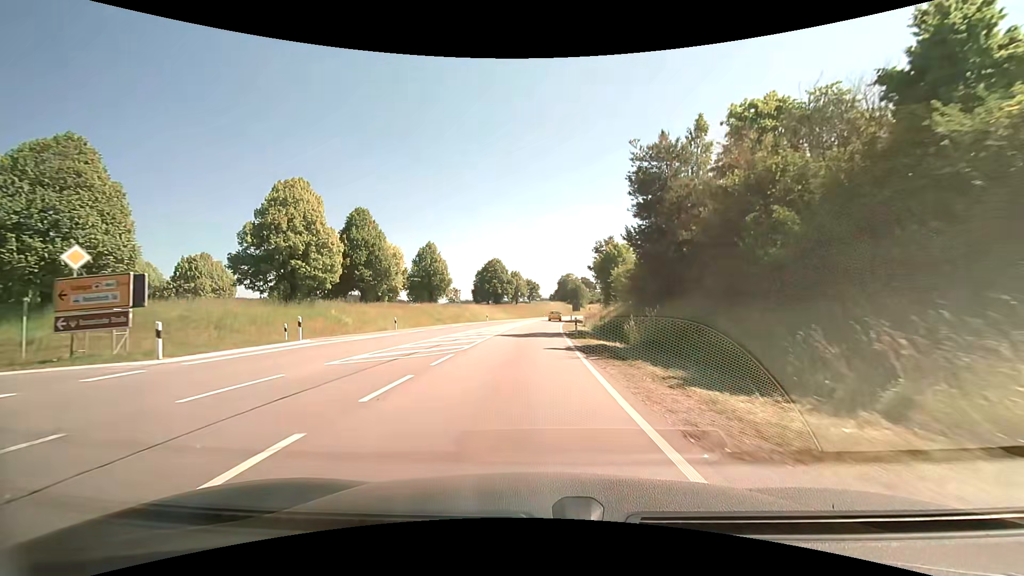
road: primary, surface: asphalt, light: Day
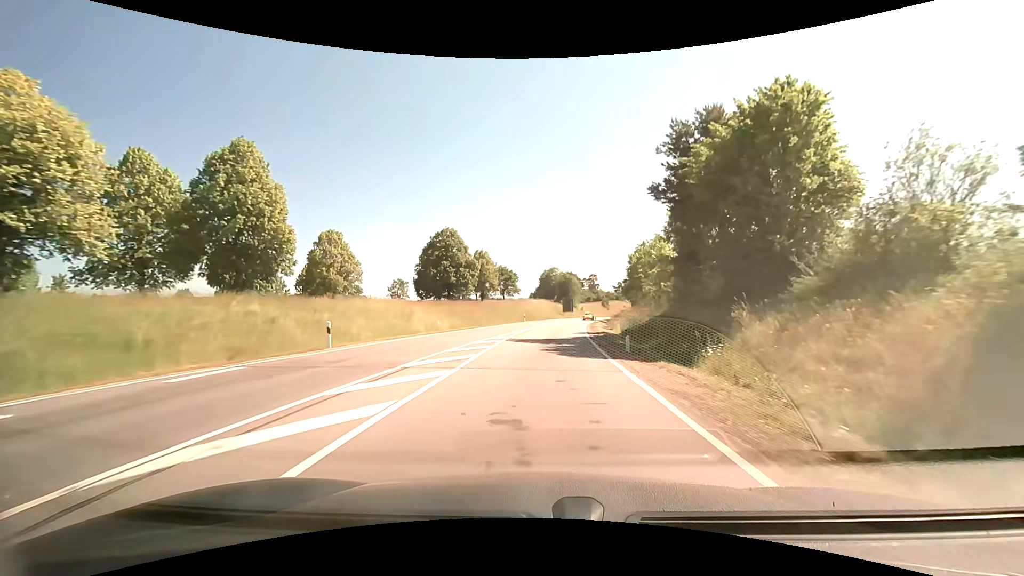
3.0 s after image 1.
(+1.7, +47.7) m; +3°
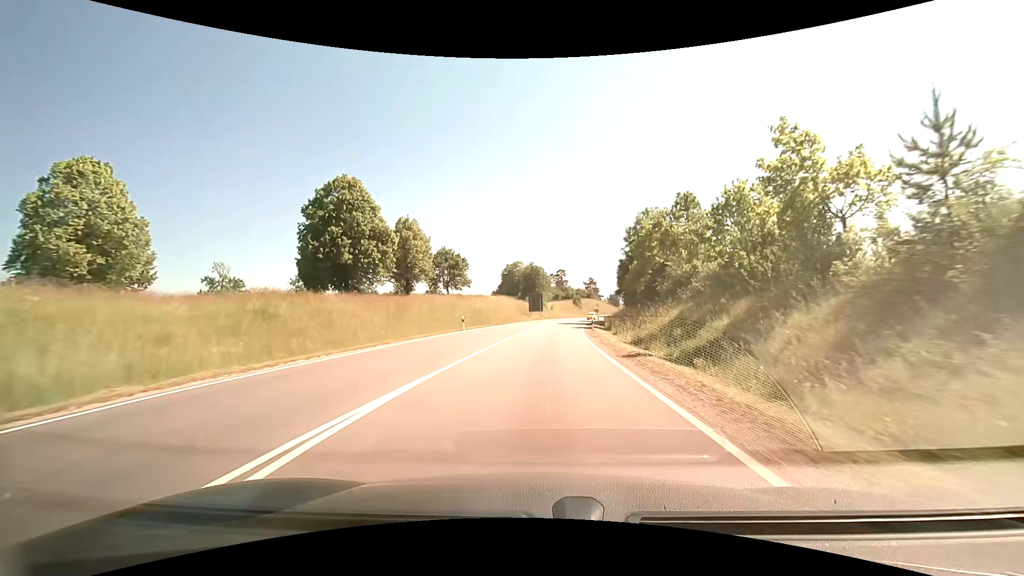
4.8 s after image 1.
(+0.8, +31.1) m; +4°
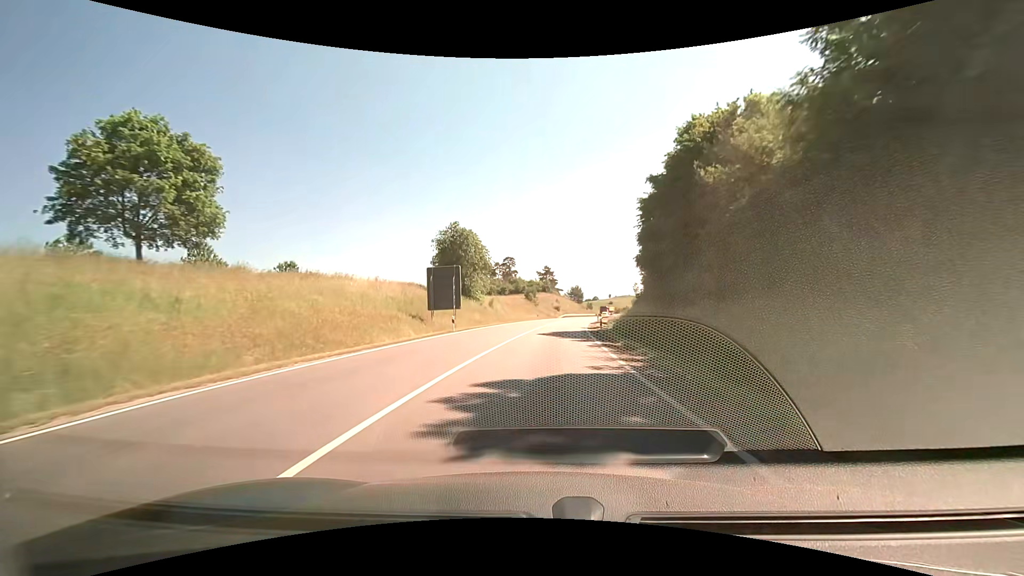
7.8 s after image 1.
(+3.4, +54.3) m; +6°
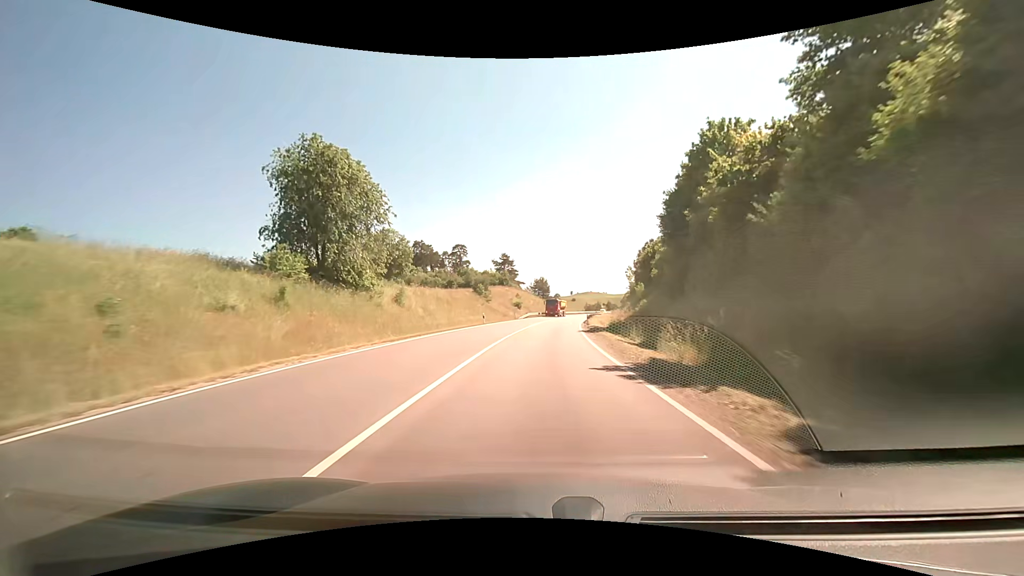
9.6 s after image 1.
(+1.2, +34.2) m; +4°
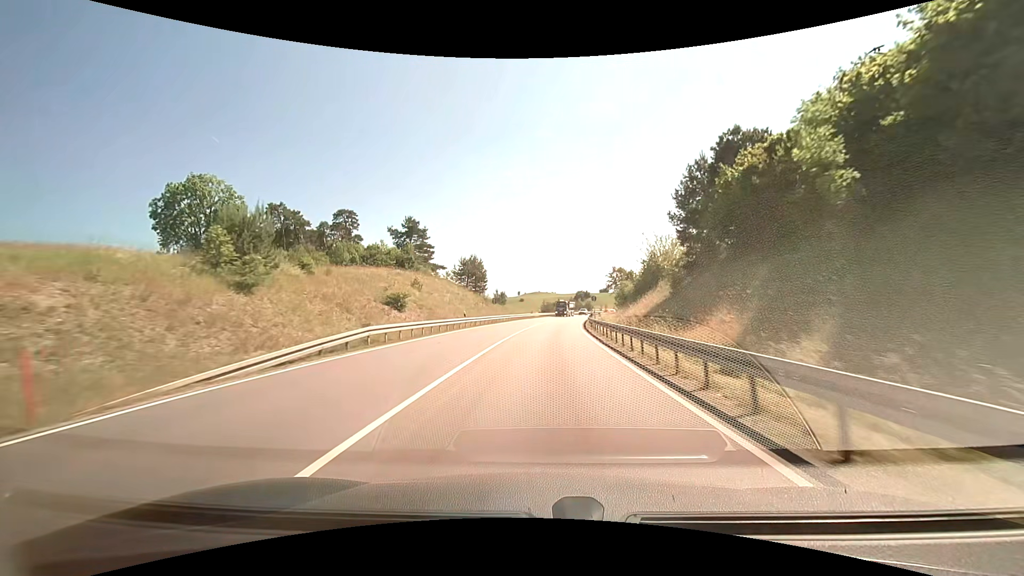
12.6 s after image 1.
(+3.2, +59.5) m; +6°
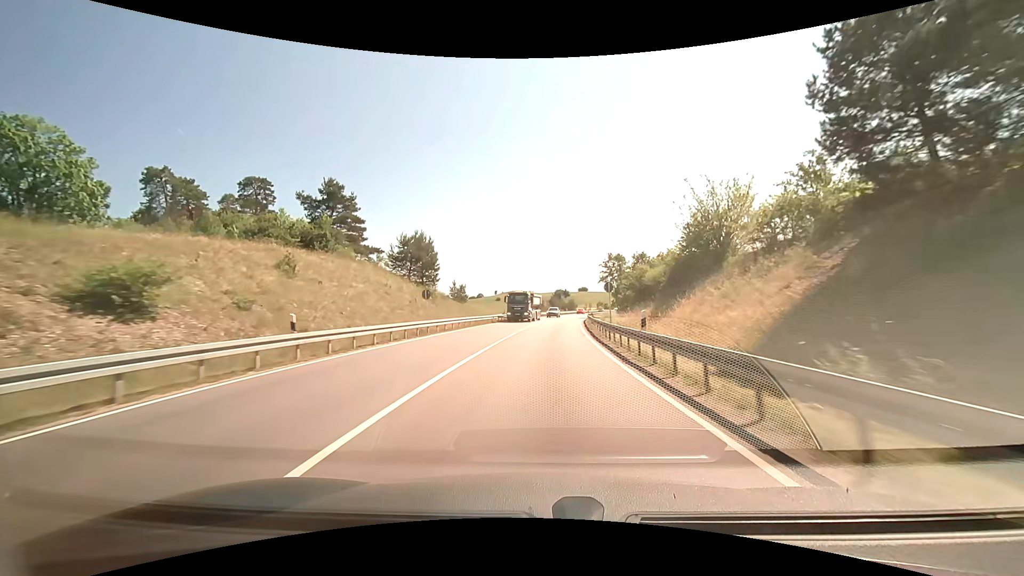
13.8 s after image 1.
(+0.5, +24.8) m; +3°
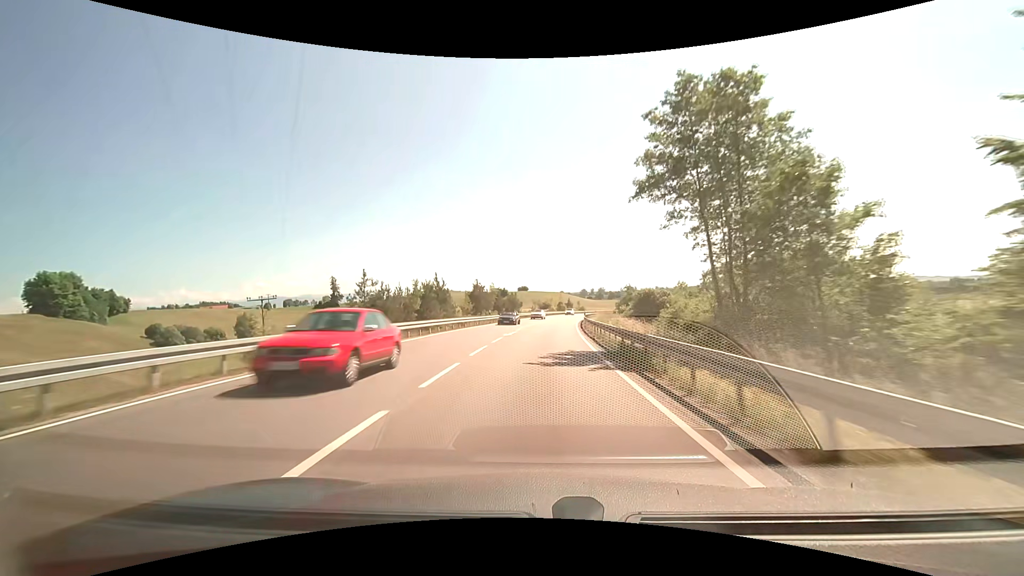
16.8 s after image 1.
(+4.4, +64.5) m; +8°
(0, +10) (0, +20) (+1, +30) (+1, +40) (+2, +50) (+2, +60) (+3, +70) (+4, +80) (+5, +90) (+6, +100) m
